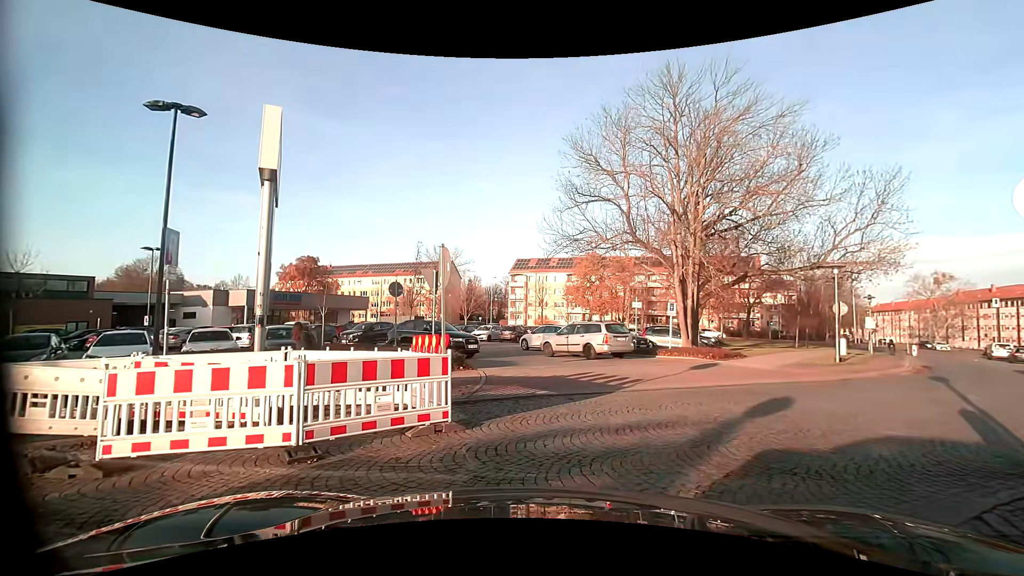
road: residential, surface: sett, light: Day
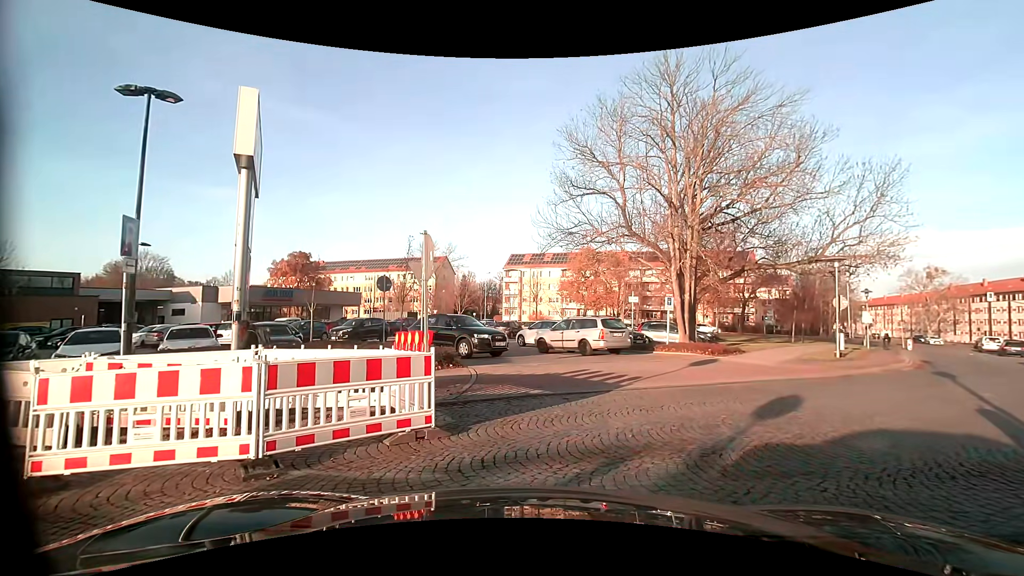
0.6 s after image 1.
(0.0, +0.6) m; 0°
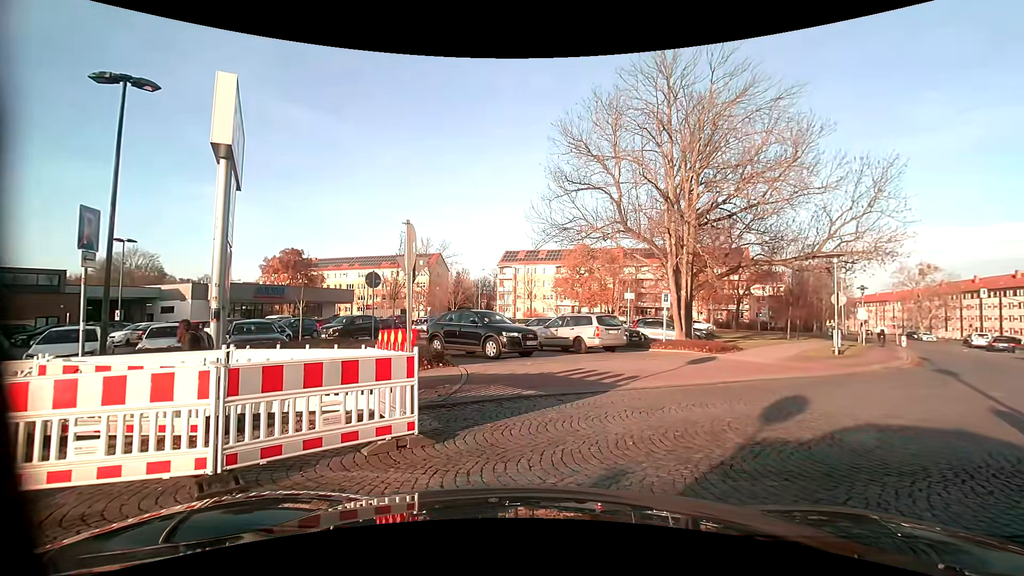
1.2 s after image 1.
(0.0, +0.5) m; 0°
